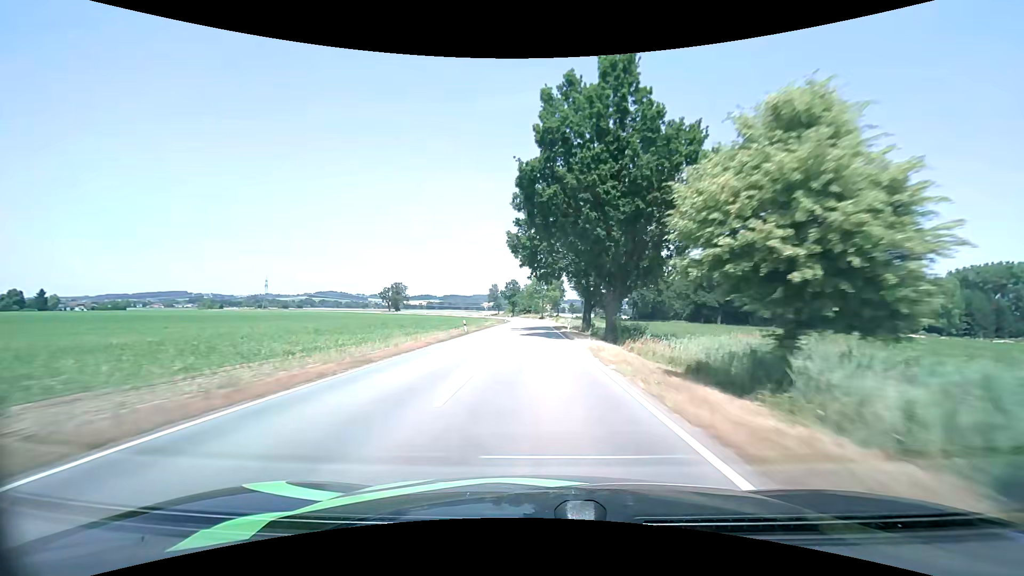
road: tertiary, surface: asphalt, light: Day
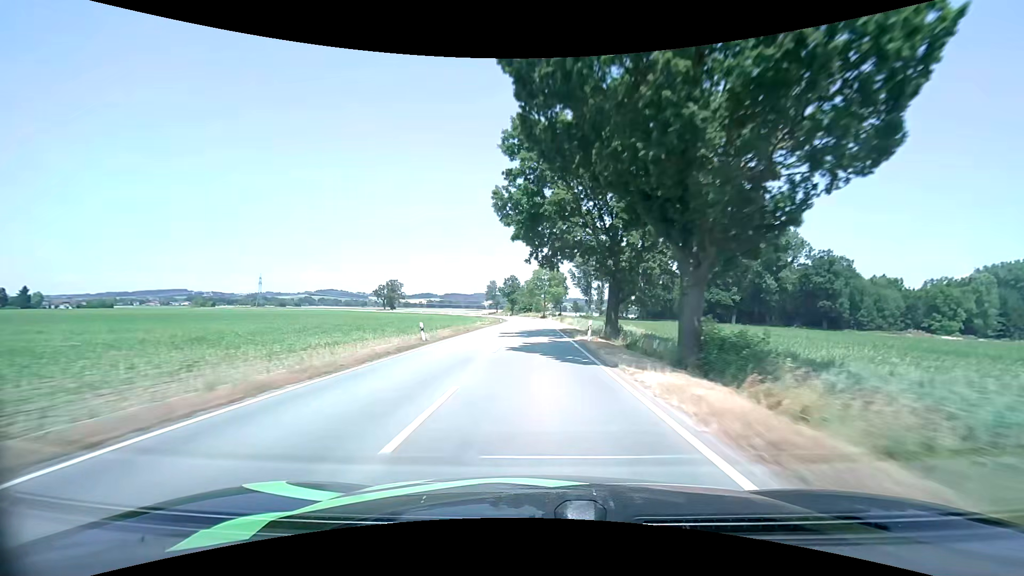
(0.0, +14.4) m; 0°
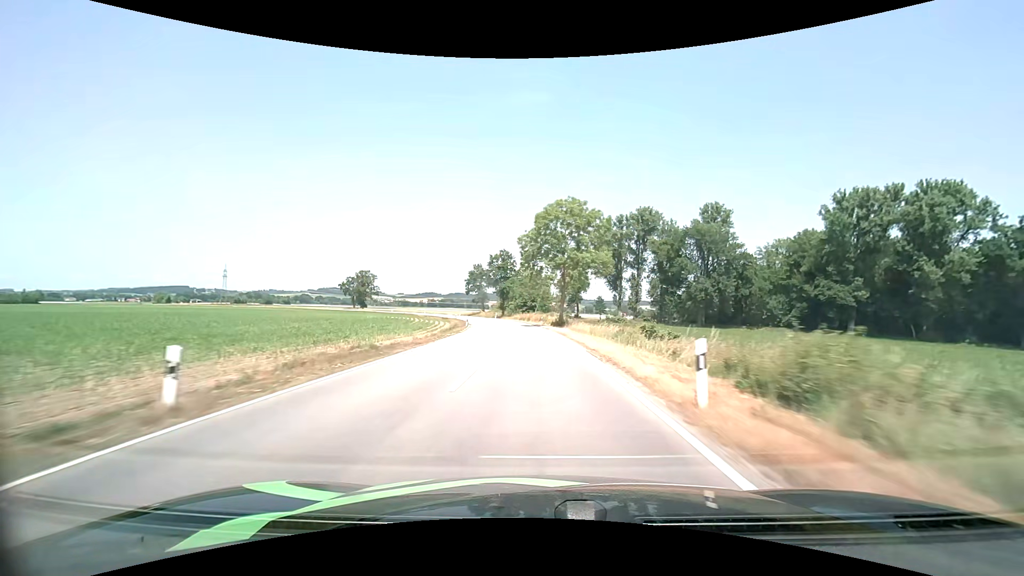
(-0.4, +69.0) m; -1°
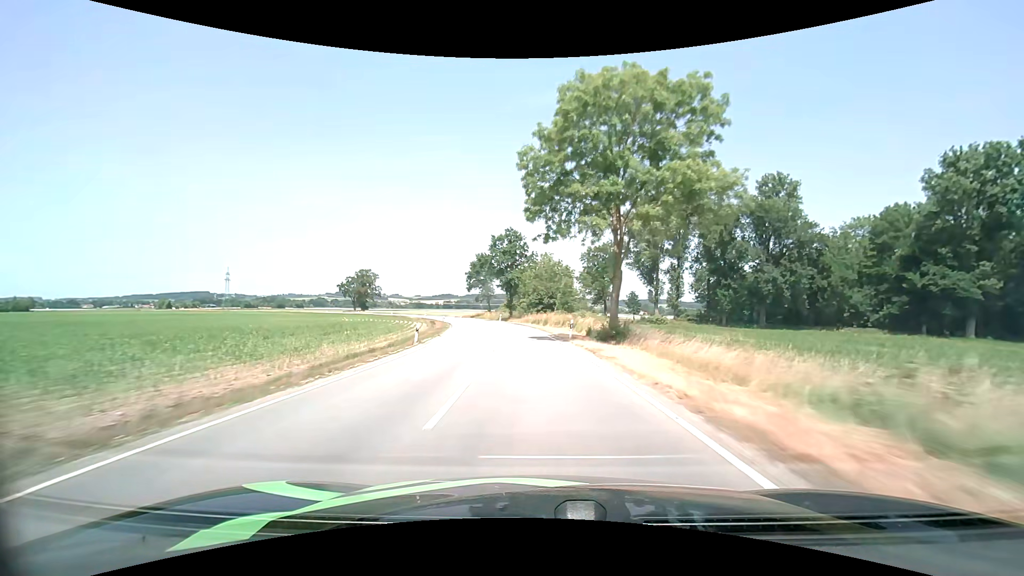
(-0.4, +26.8) m; -2°
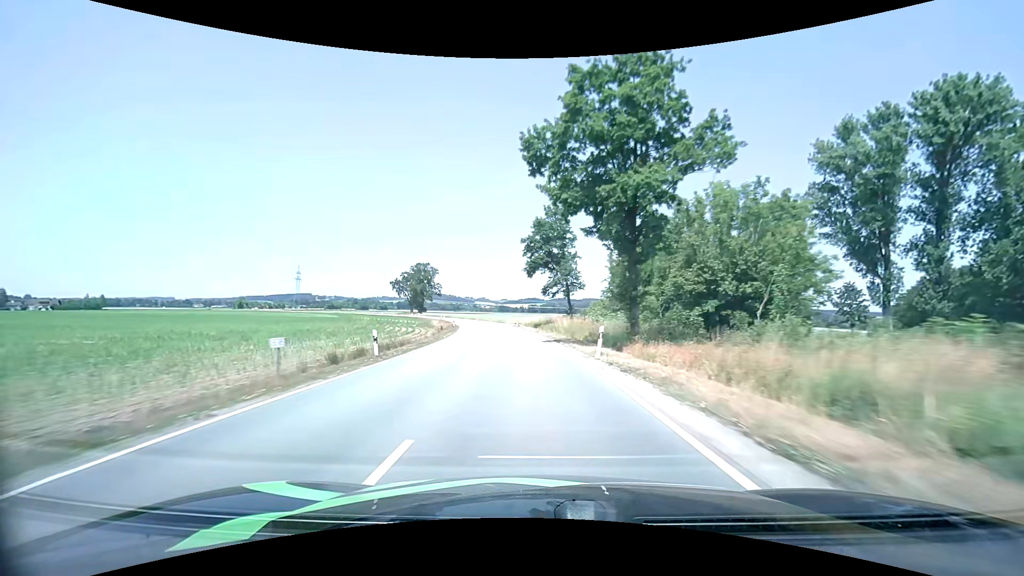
(-4.3, +52.9) m; -10°
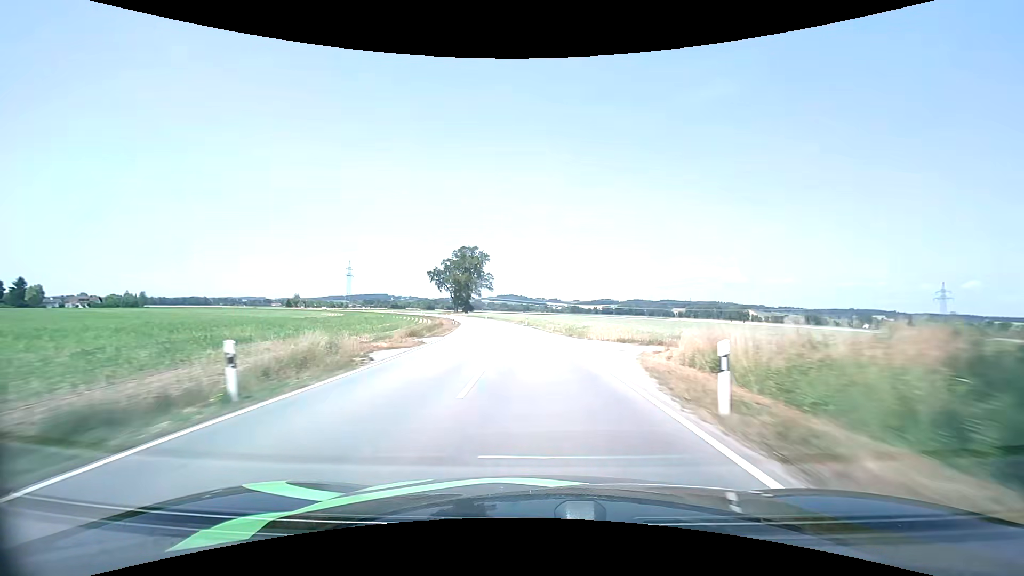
(-4.1, +53.9) m; -8°
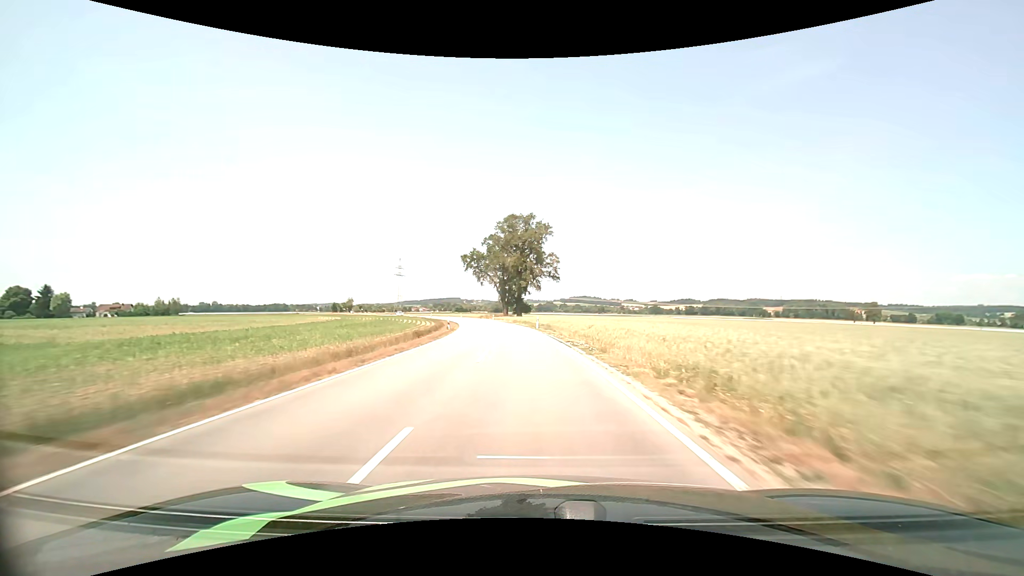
(-3.7, +54.6) m; -8°
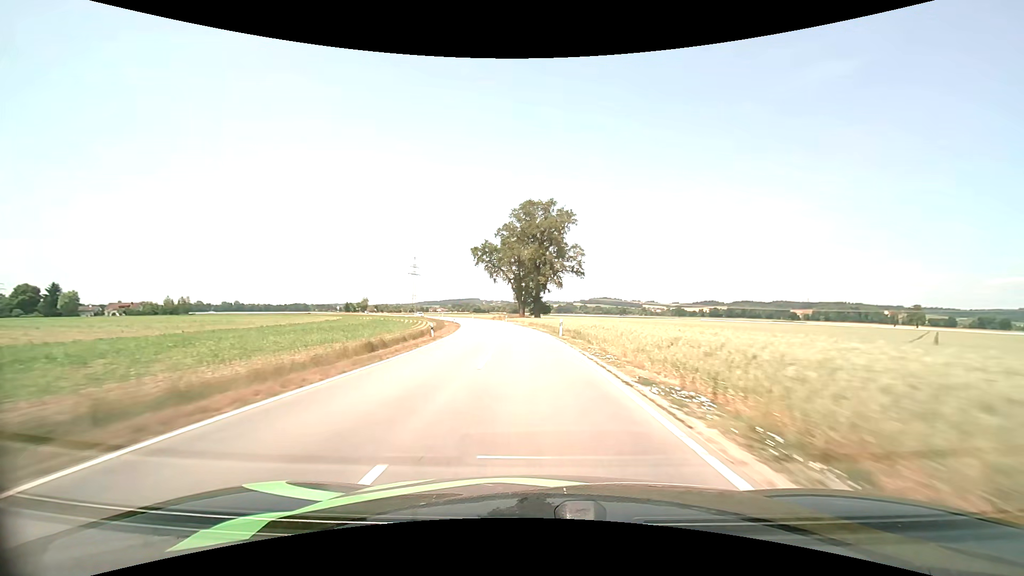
(-0.3, +13.6) m; -2°
(0, +10) (0, +20) (-1, +30) (-2, +40) (-3, +50) (-5, +60) (-6, +70) (-8, +79) (-10, +89) (-13, +99) m
